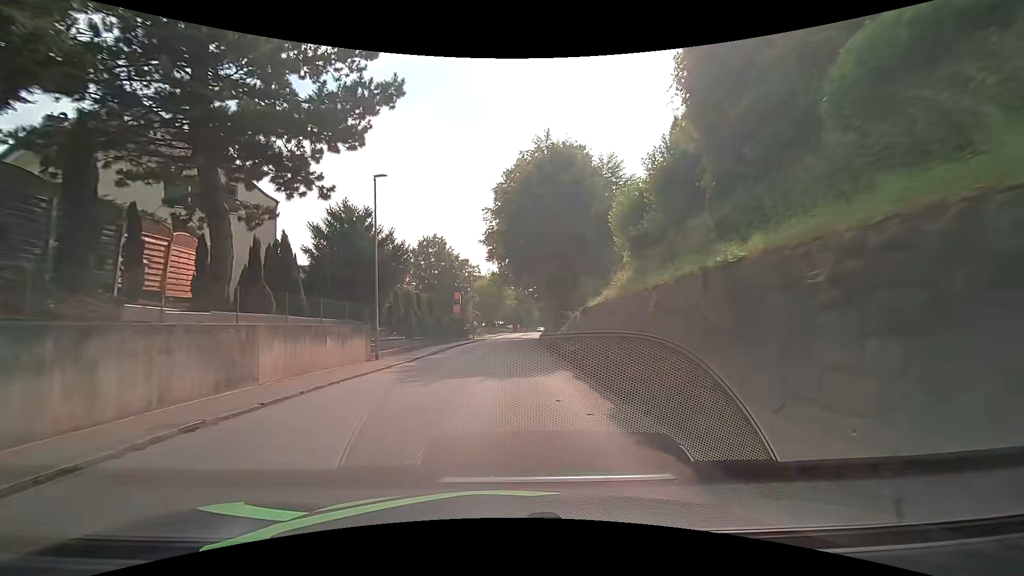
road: tertiary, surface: asphalt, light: Day
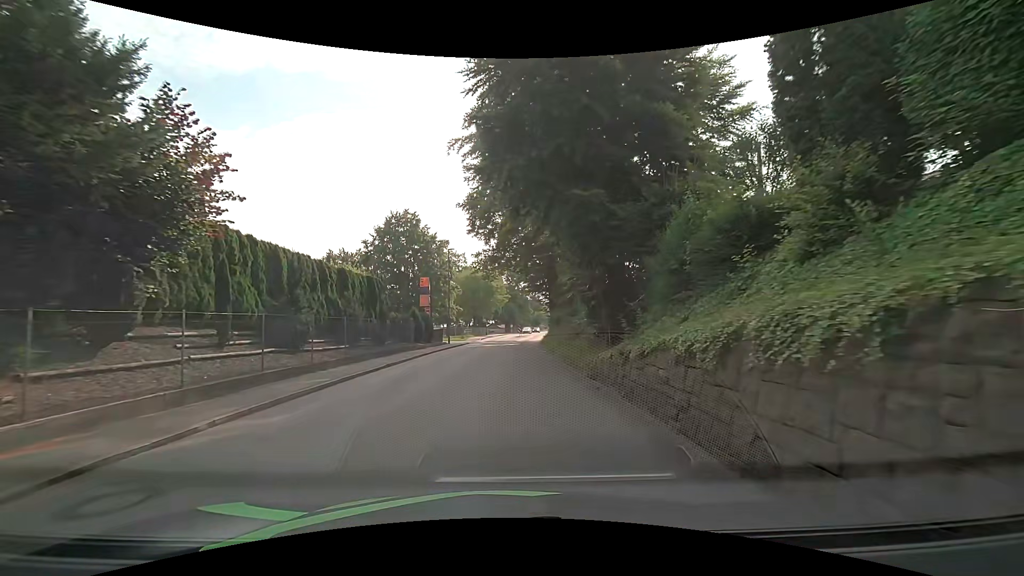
(0.0, +17.9) m; +2°
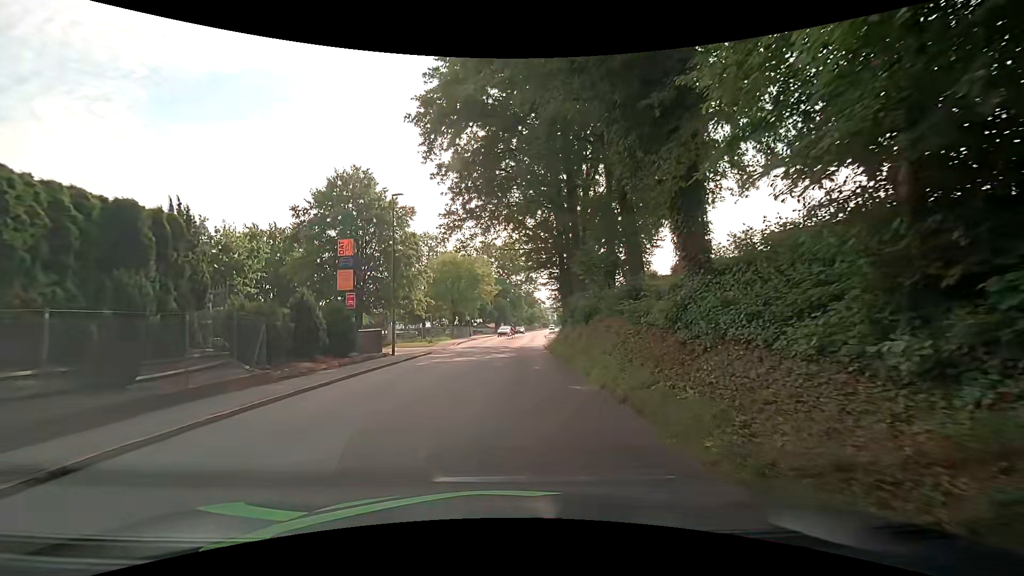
(-0.3, +17.9) m; -1°
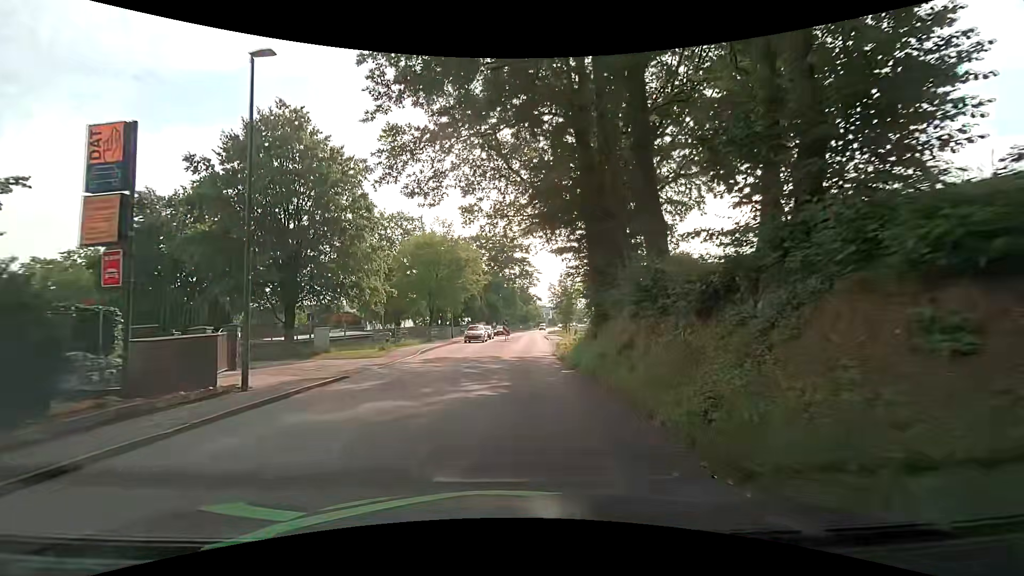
(+0.2, +13.4) m; 0°
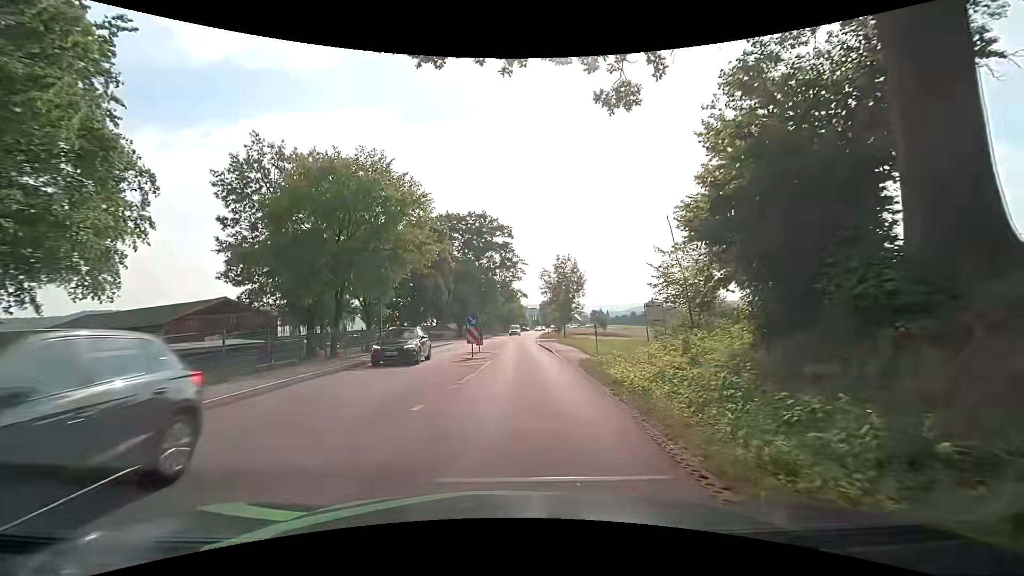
(+0.8, +22.4) m; +3°
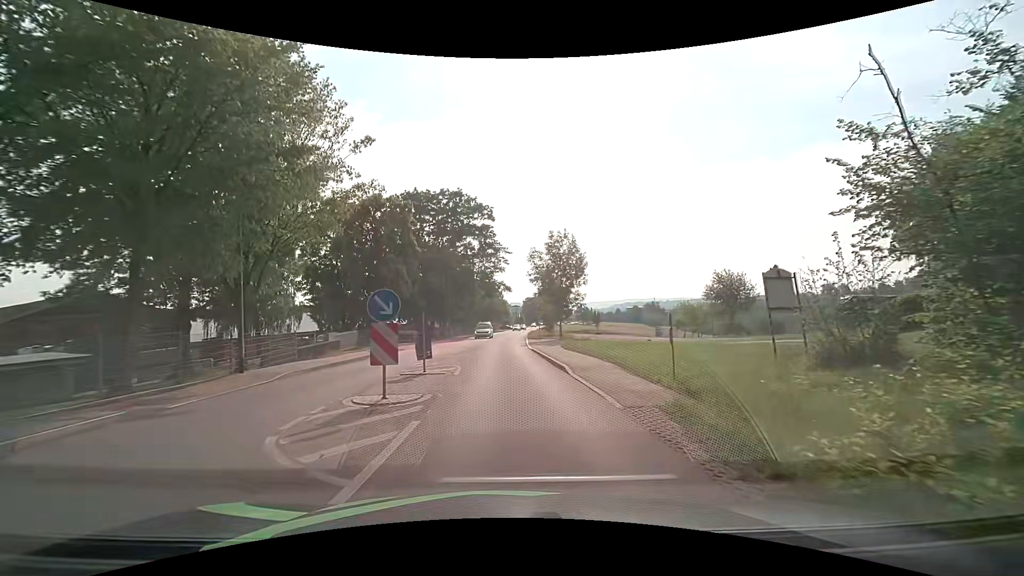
(+0.1, +13.5) m; +1°
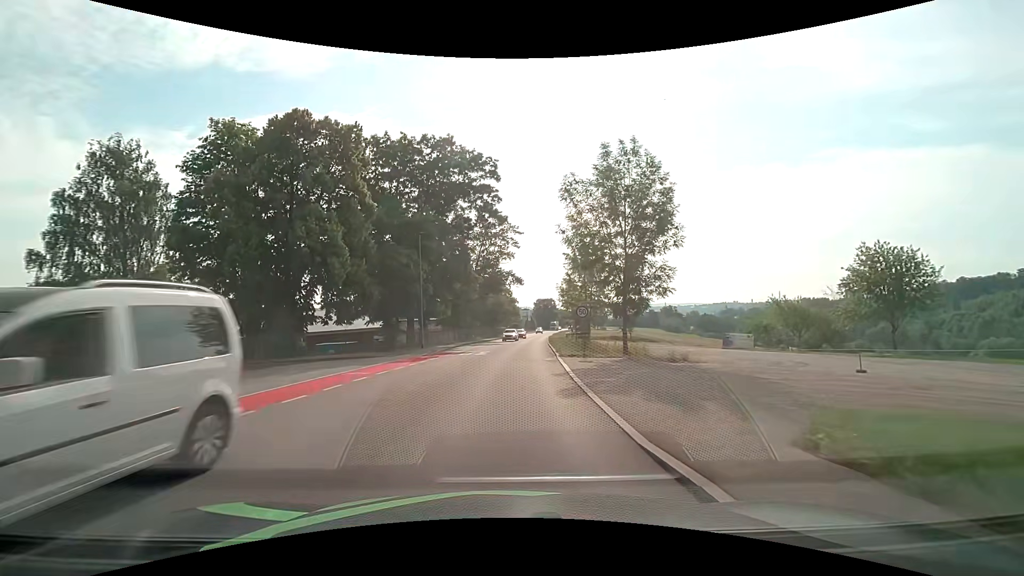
(0.0, +22.6) m; -1°
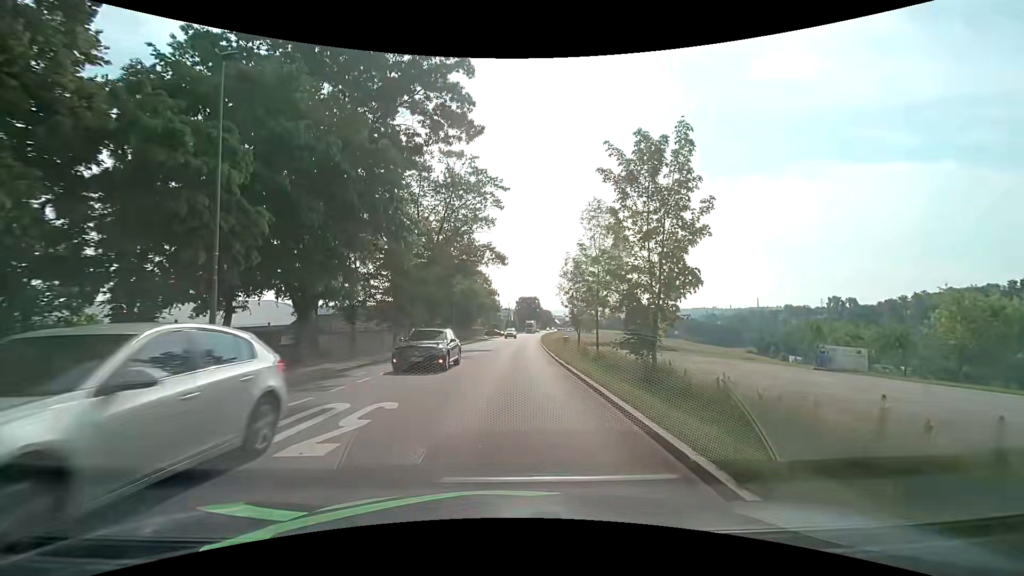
(+0.6, +22.4) m; +4°
(0, +10) (0, +20) (0, +30) (0, +40) (0, +50) (+1, +60) (+1, +70) (+1, +80) (+2, +90) (+2, +100) m
